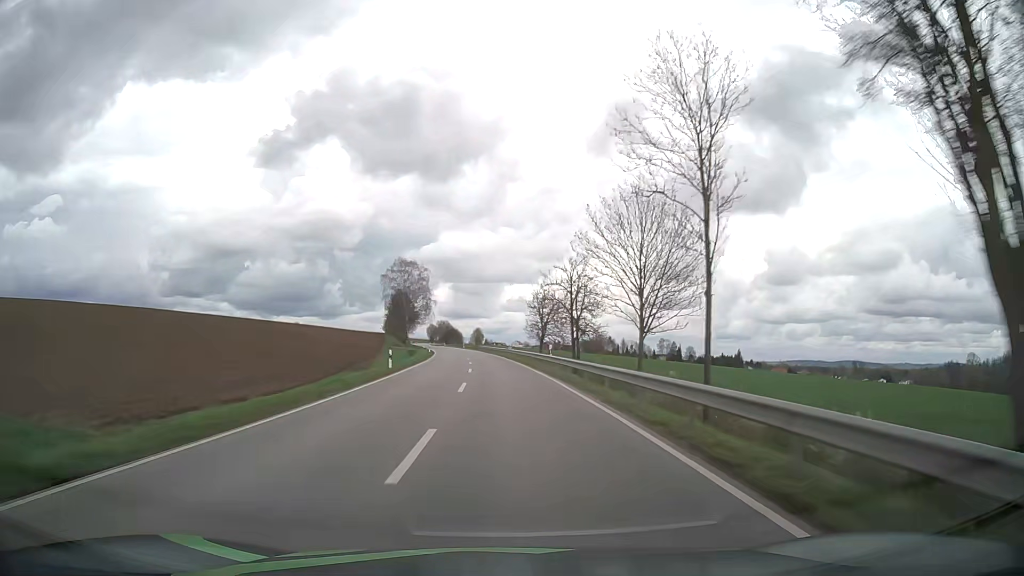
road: secondary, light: Day
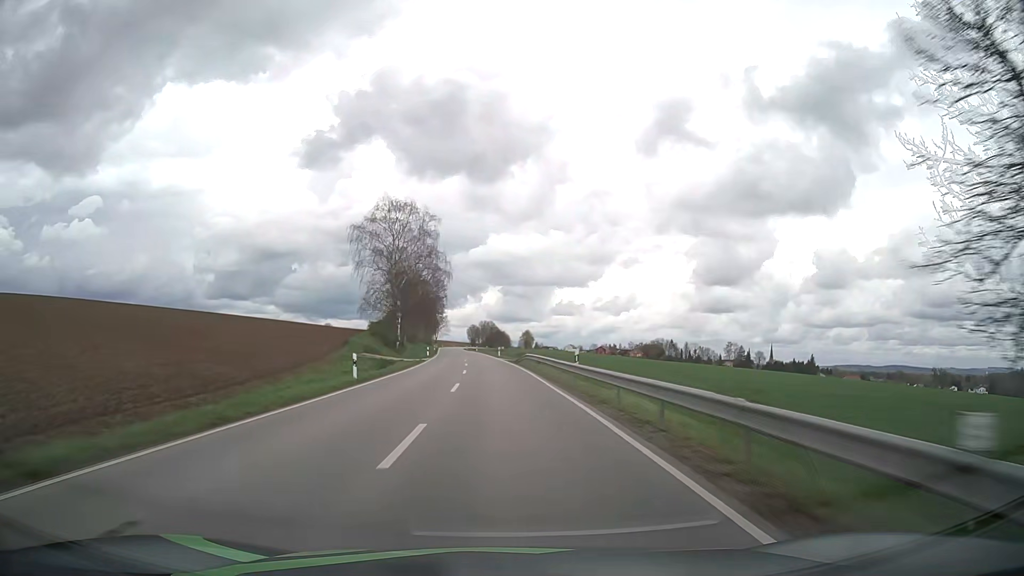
(-1.9, +59.4) m; -4°
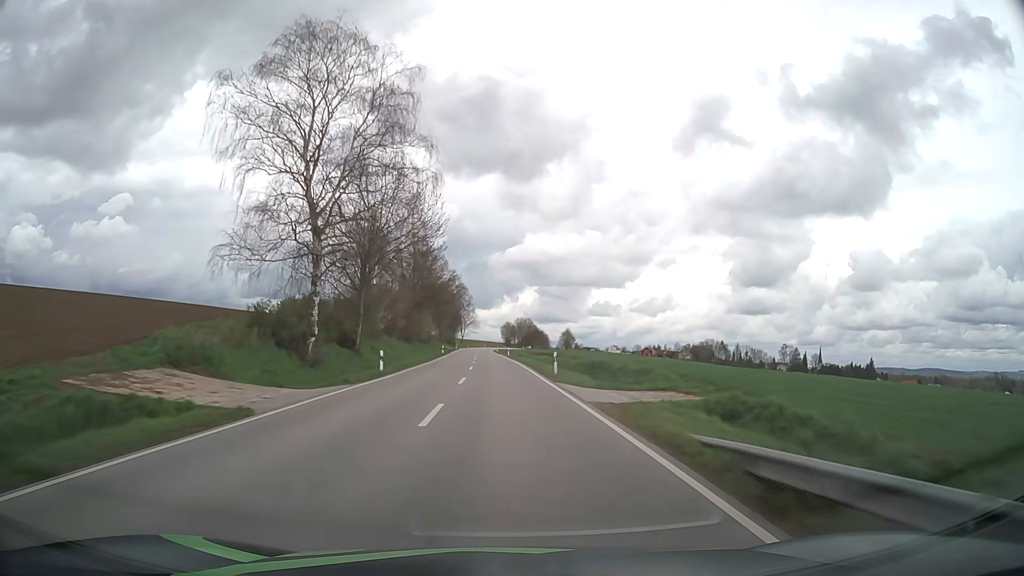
(-1.3, +44.5) m; -3°
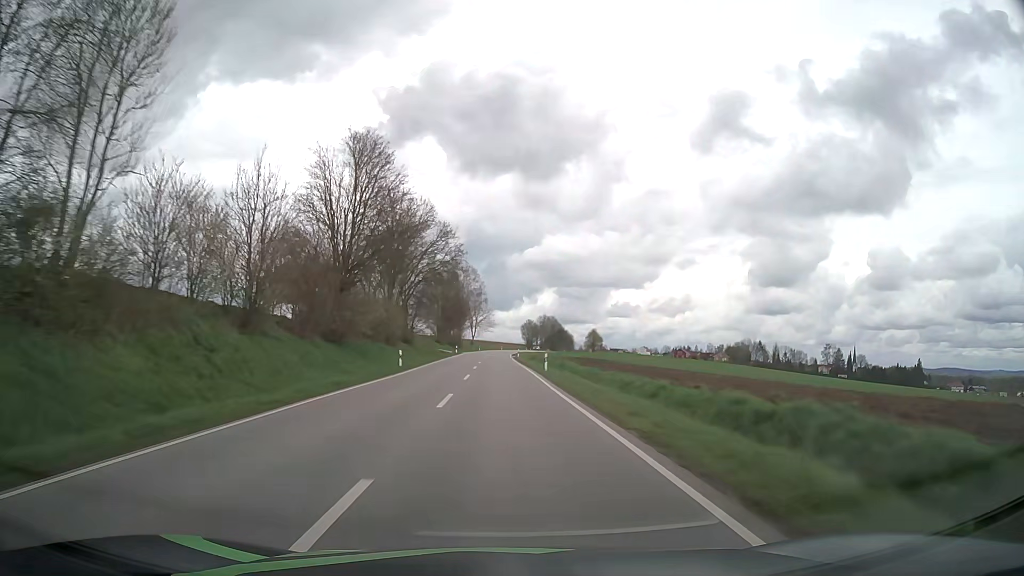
(-0.8, +44.4) m; -2°
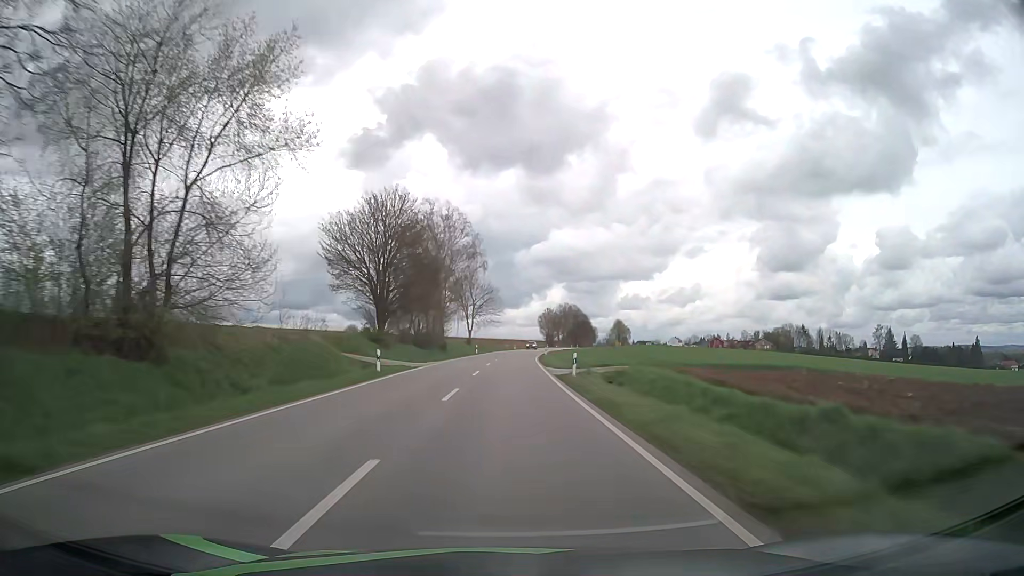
(-0.5, +59.2) m; -1°
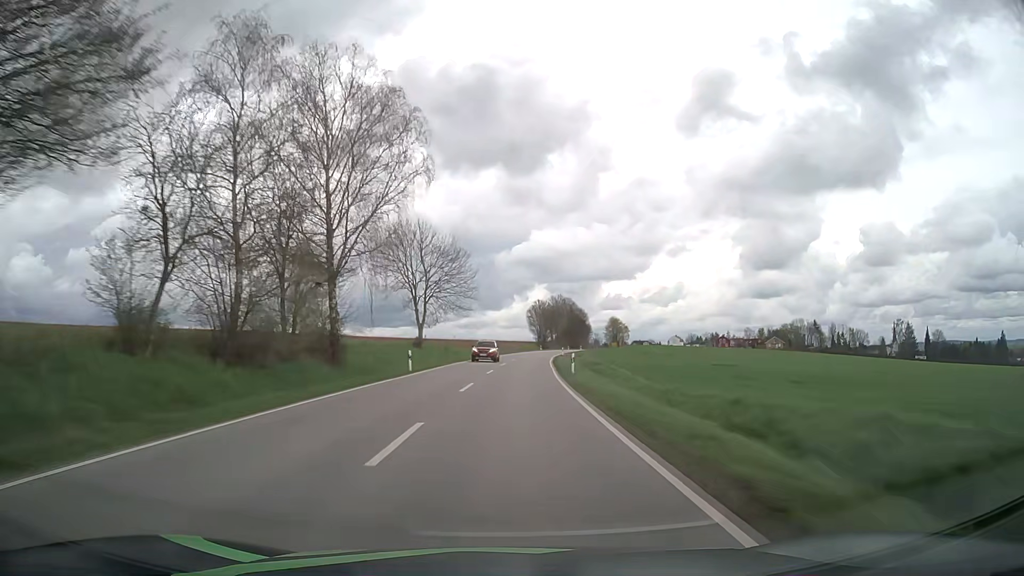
(+0.4, +44.3) m; +1°
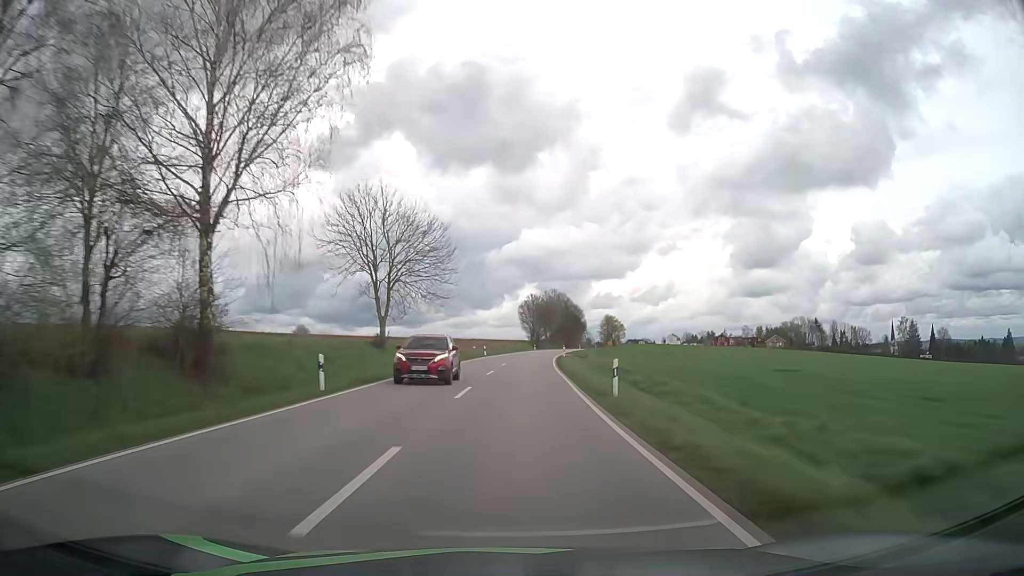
(+0.1, +14.7) m; +1°
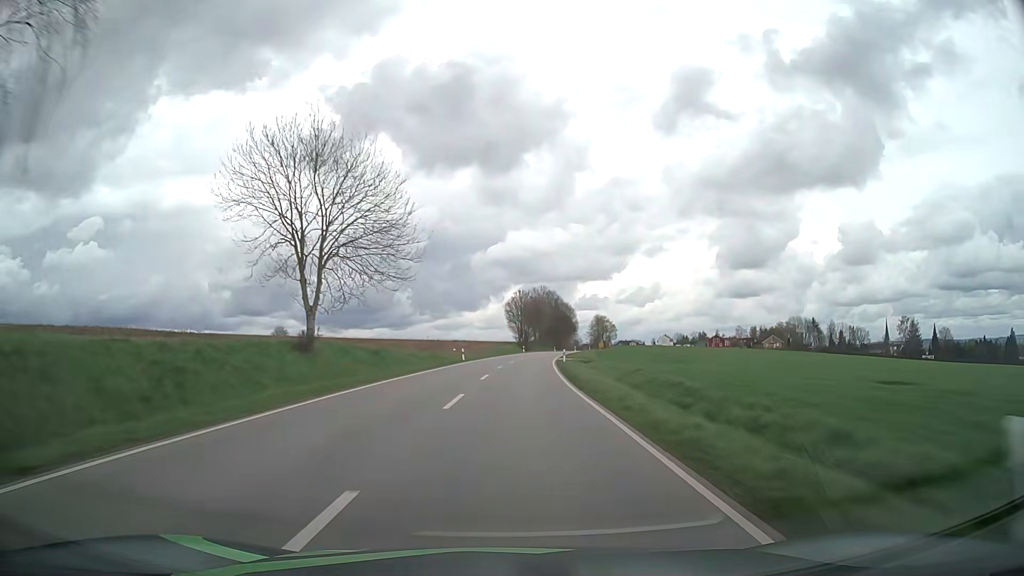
(+0.2, +14.7) m; +1°
(0, +10) (0, +20) (+1, +30) (+1, +40) (+2, +50) (+3, +60) (+4, +70) (+5, +80) (+6, +90) (+8, +100) m
